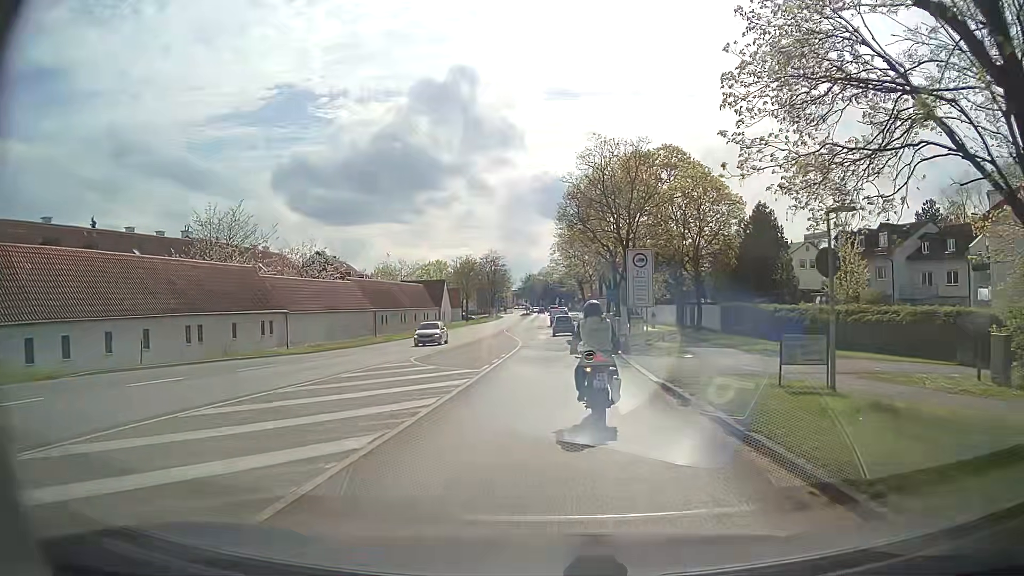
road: secondary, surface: asphalt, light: Day
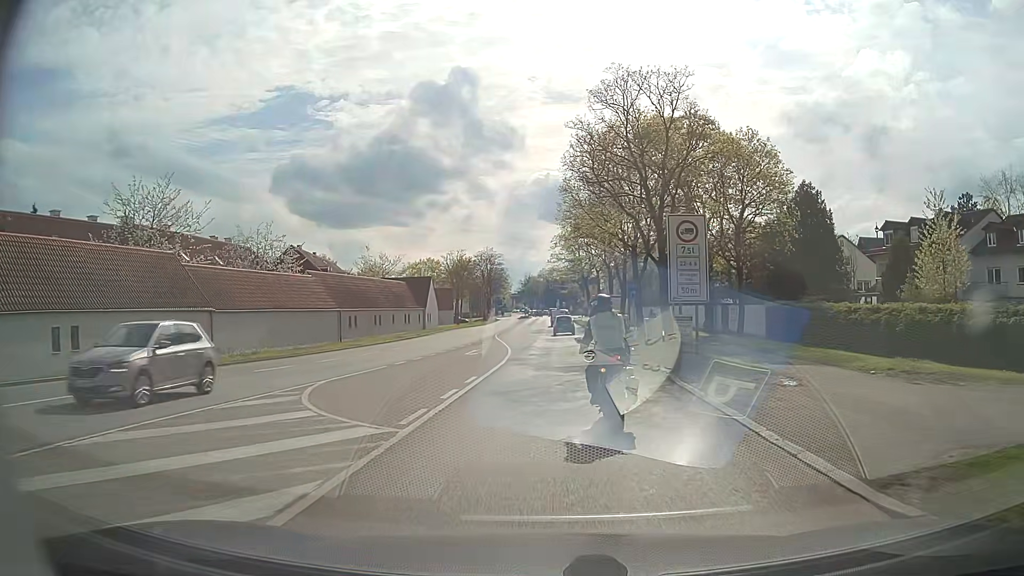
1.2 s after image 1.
(+0.1, +10.9) m; 0°
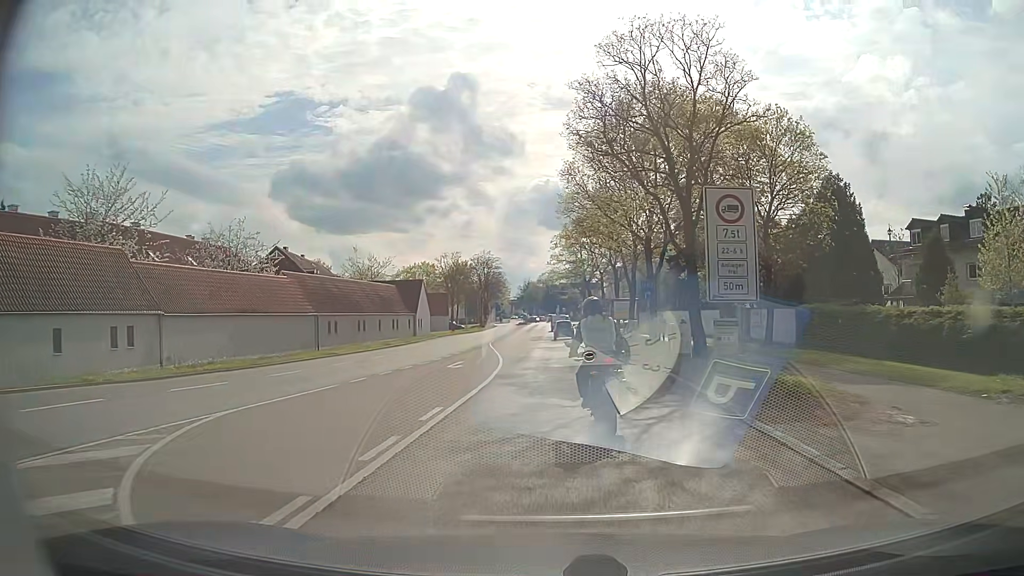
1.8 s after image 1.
(0.0, +5.2) m; 0°
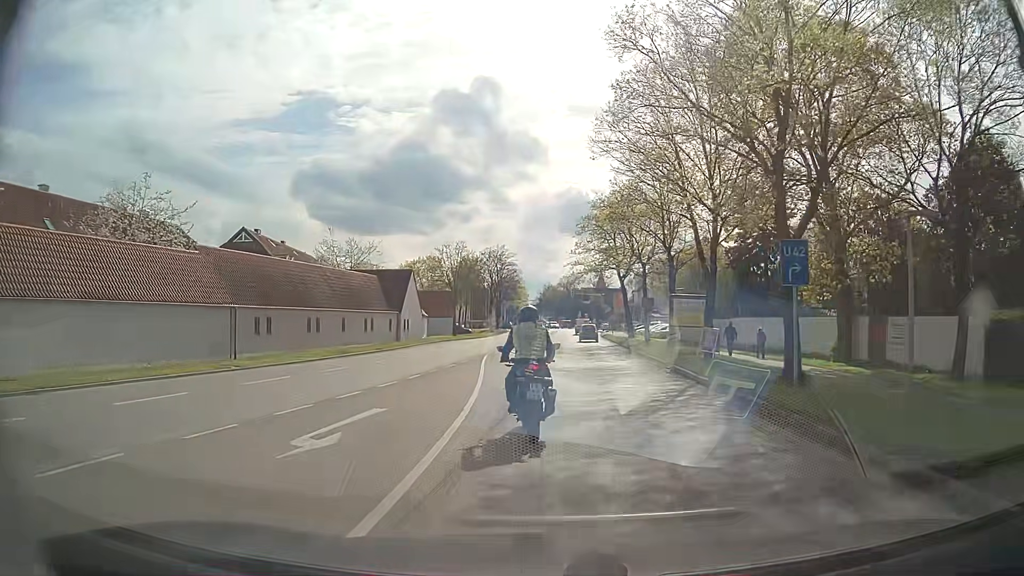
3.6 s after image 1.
(-0.1, +15.9) m; -2°
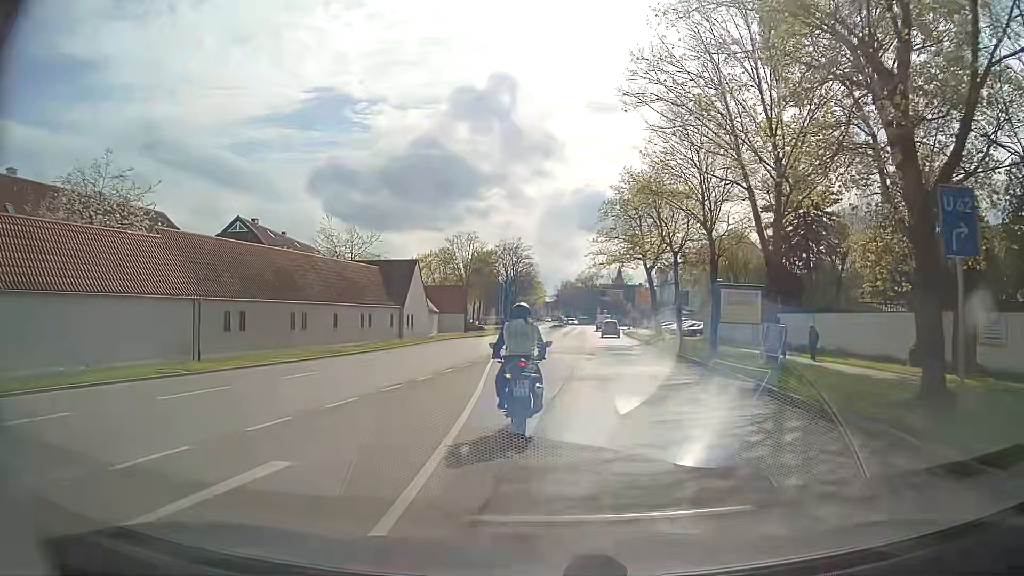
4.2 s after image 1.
(-0.1, +5.4) m; -1°
(0, +10) (-1, +20) (0, +30) (0, +40) (0, +50) (+1, +60) (+2, +70) (+2, +80) (+3, +90) (+4, +100) m
